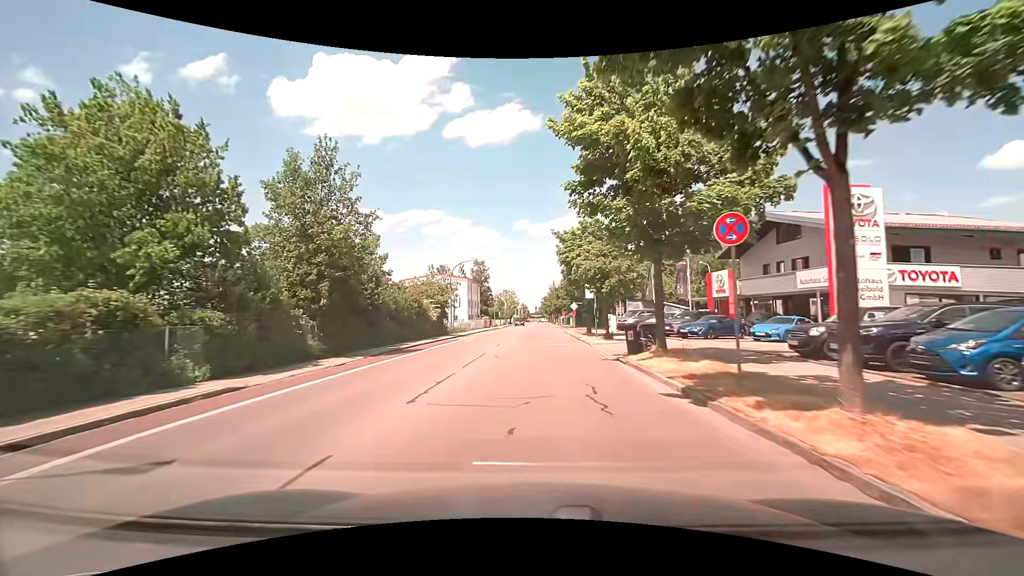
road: tertiary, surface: asphalt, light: Day
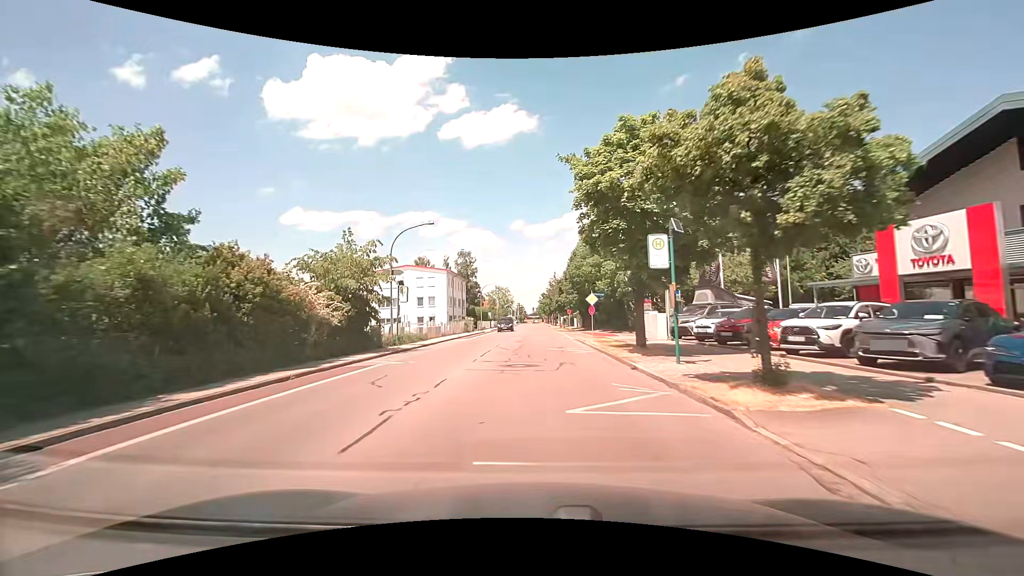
(+0.3, +18.9) m; 0°
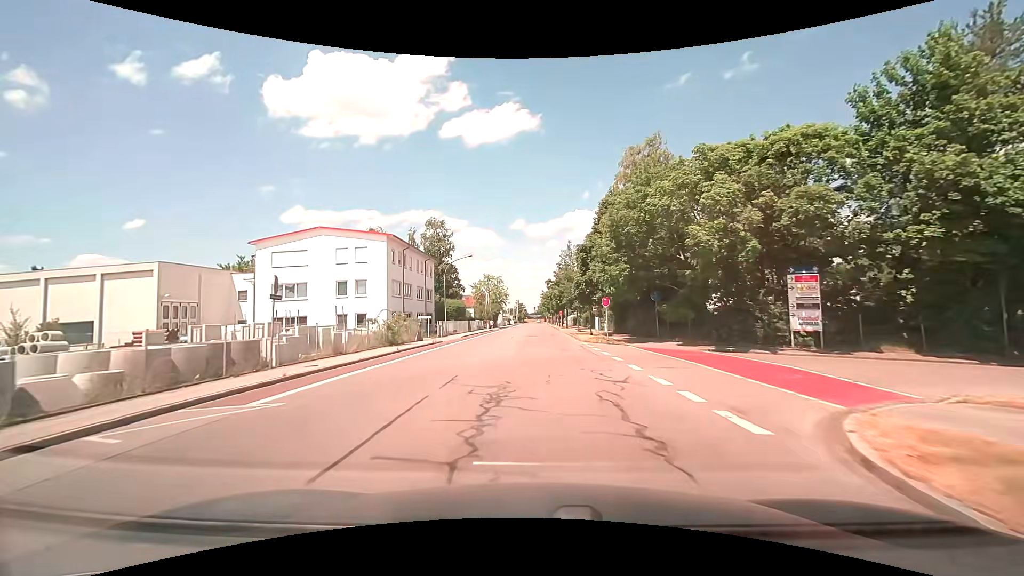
(+0.4, +31.3) m; +1°
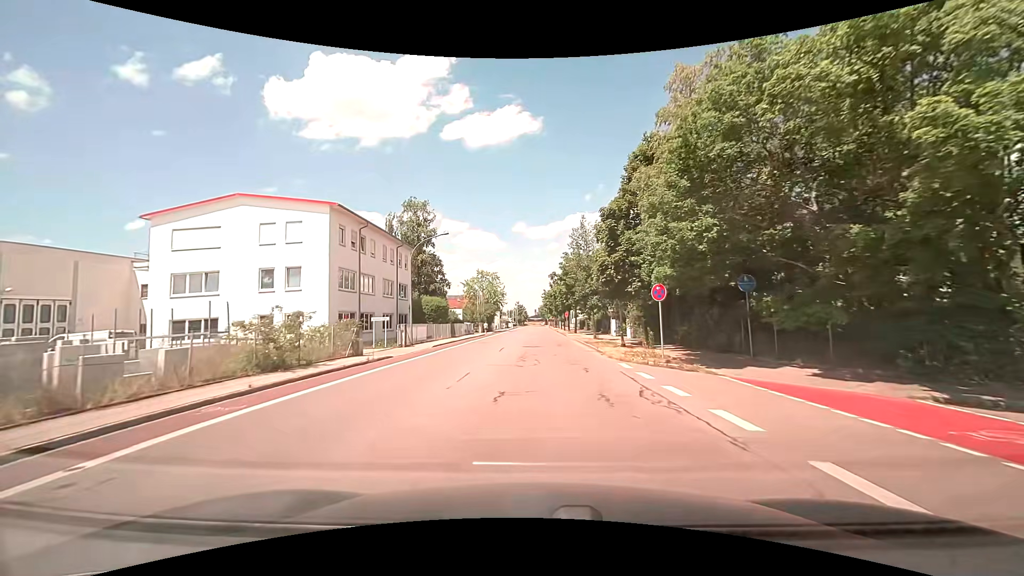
(0.0, +12.8) m; 0°
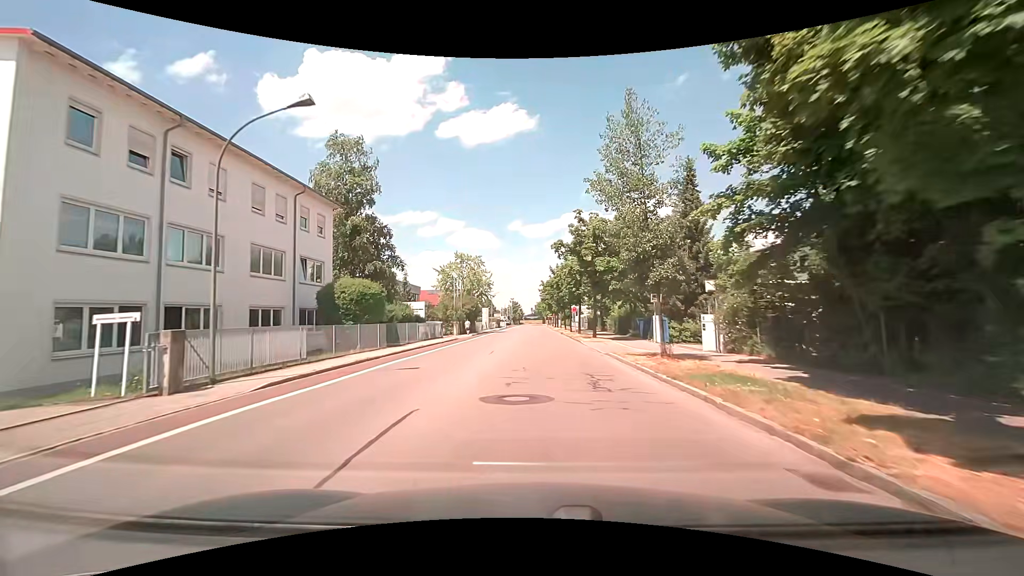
(+0.1, +19.7) m; 0°
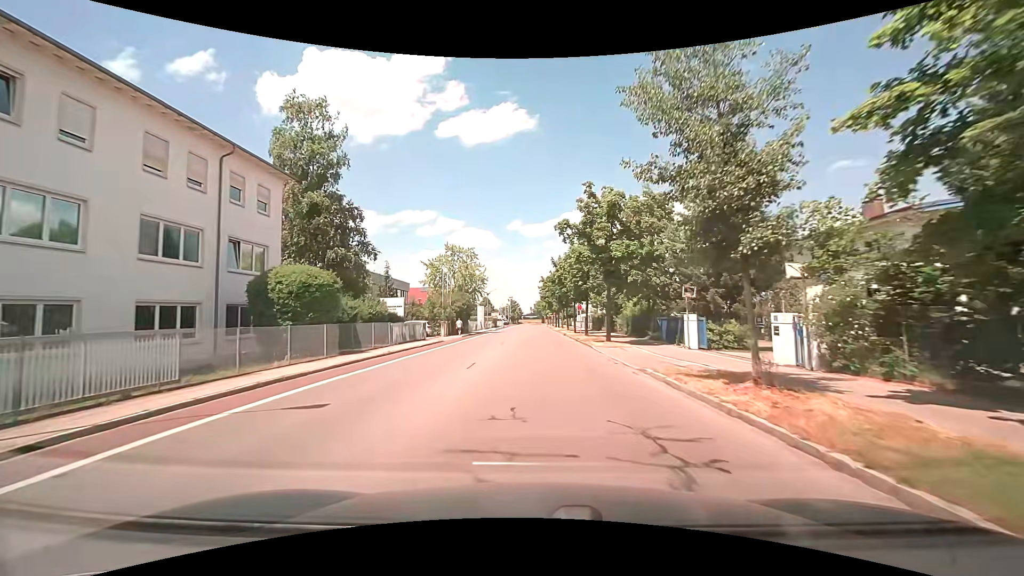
(0.0, +6.7) m; 0°
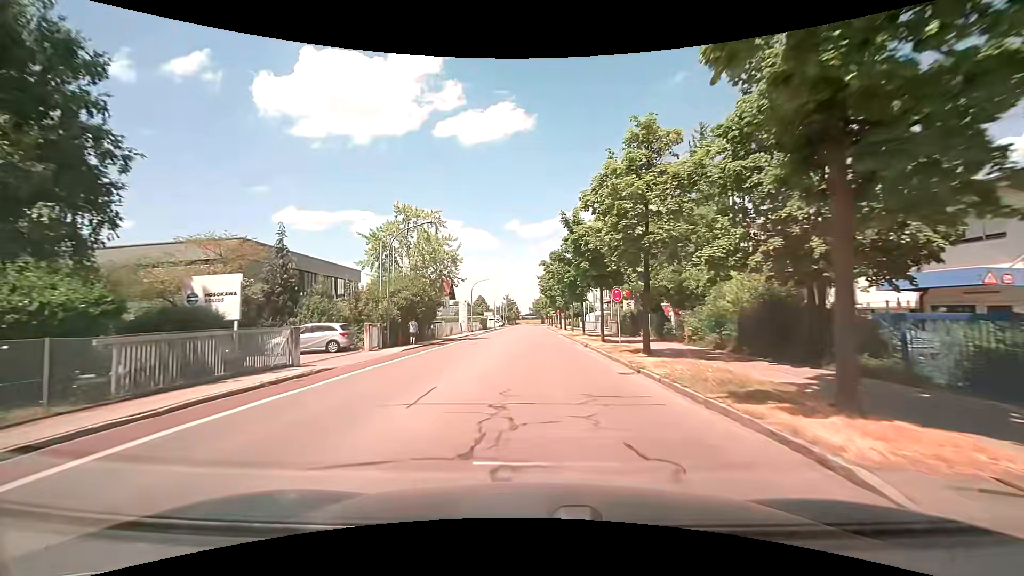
(+0.1, +20.3) m; 0°
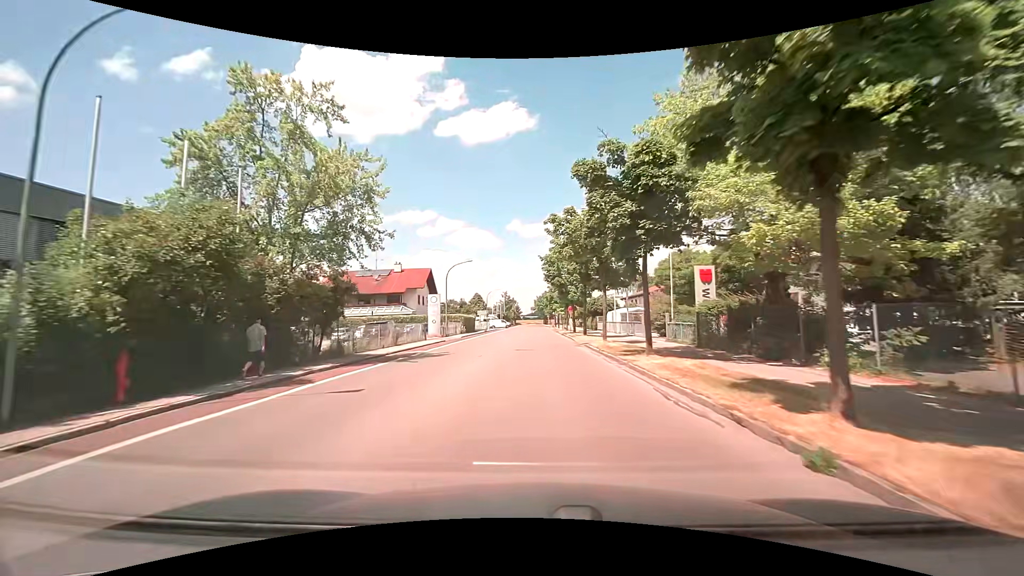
(-0.1, +20.8) m; -1°
(0, +10) (0, +20) (0, +30) (0, +40) (0, +50) (+1, +60) (+1, +70) (+1, +80) (+1, +90) (+1, +100) m
